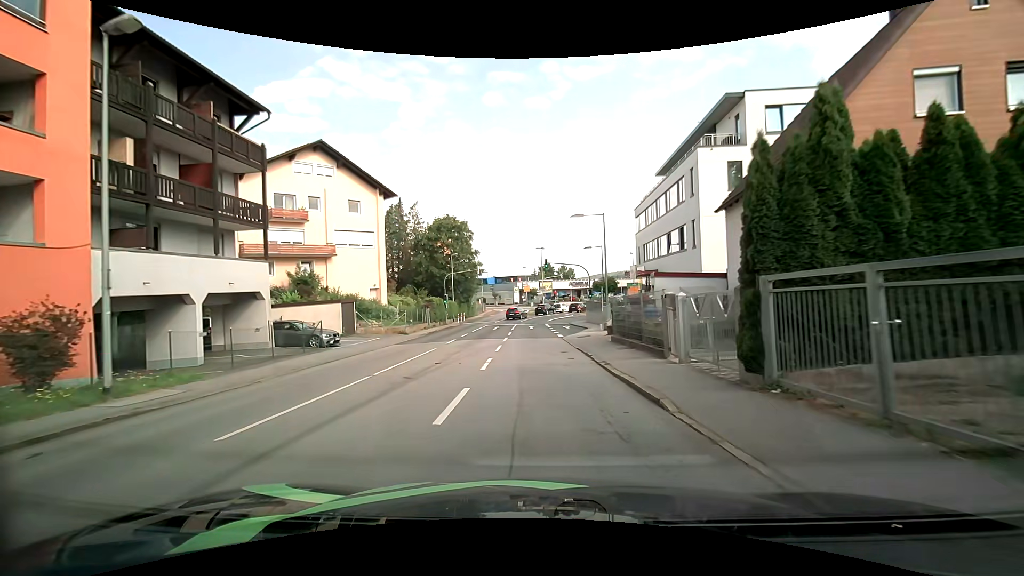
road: tertiary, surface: asphalt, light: Day
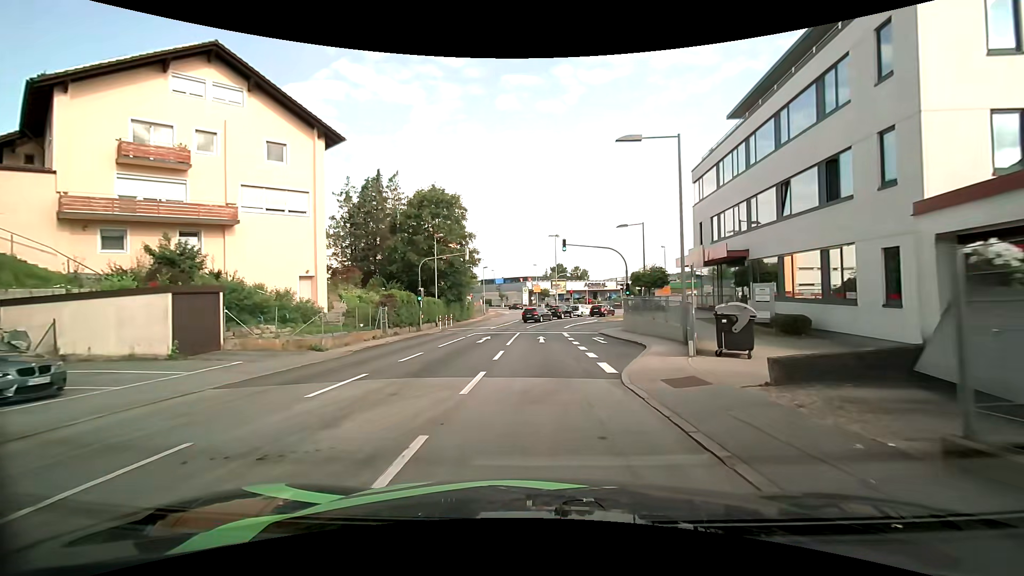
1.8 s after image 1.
(-0.2, +15.6) m; -1°
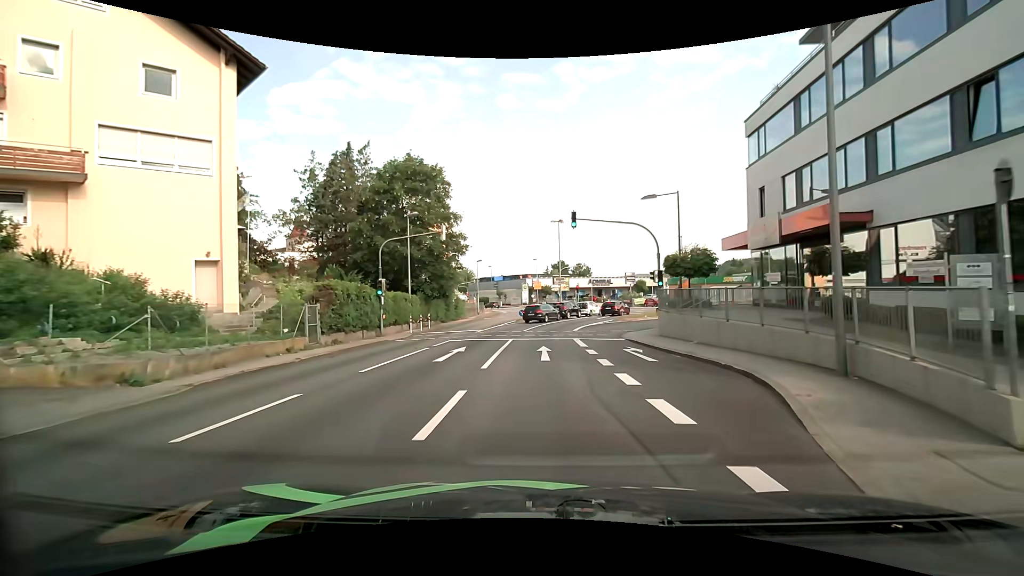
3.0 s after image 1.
(-0.1, +9.3) m; 0°
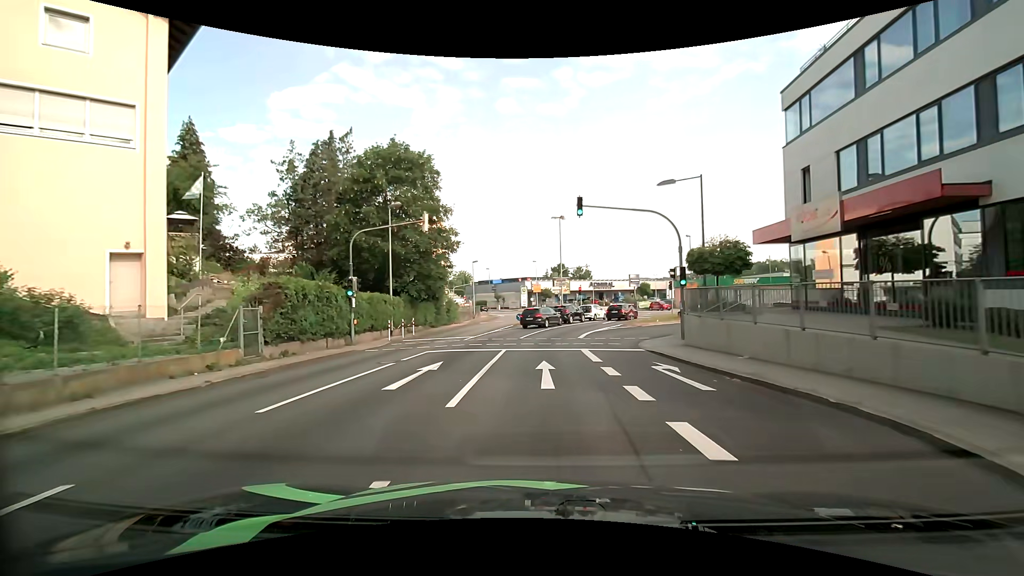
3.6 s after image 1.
(0.0, +4.2) m; -1°
(0, +10) (+1, +20) (+2, +30) (+5, +39) (+9, +49) (+13, +57) (+16, +67) (+15, +77) (+10, +85) (+4, +94) m
